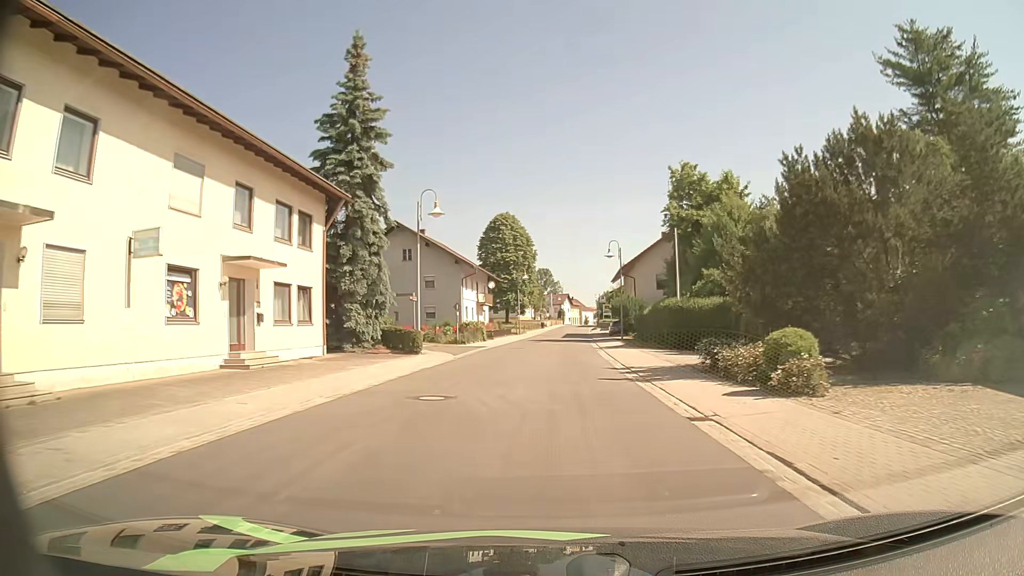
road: secondary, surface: asphalt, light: Day
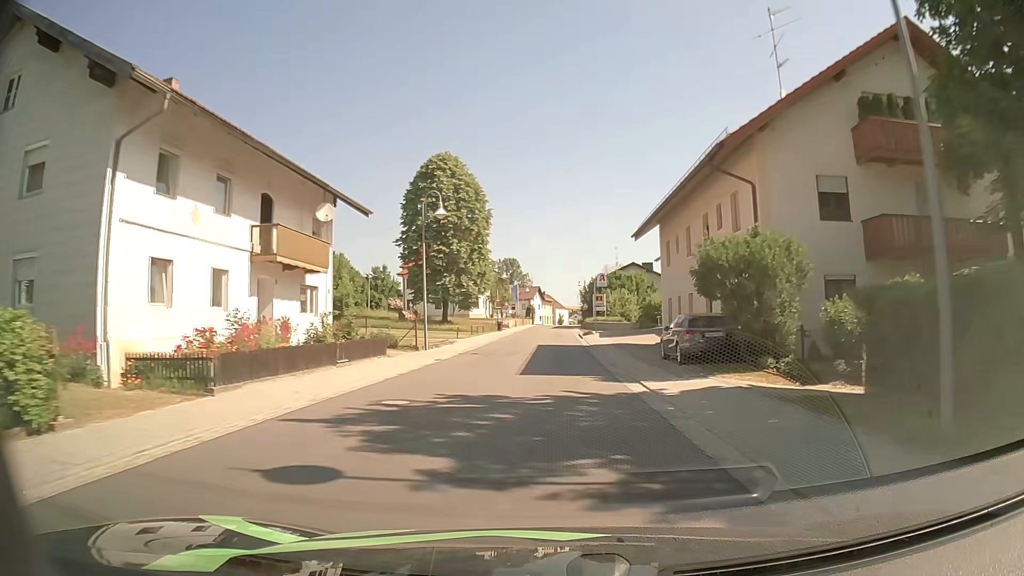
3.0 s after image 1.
(+0.8, +41.4) m; +2°
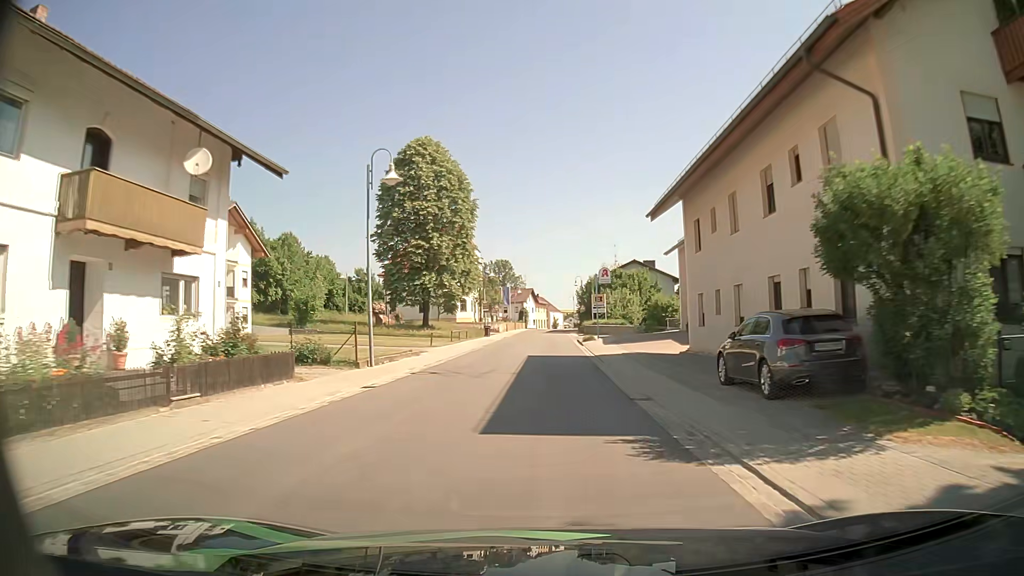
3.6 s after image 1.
(0.0, +8.3) m; 0°
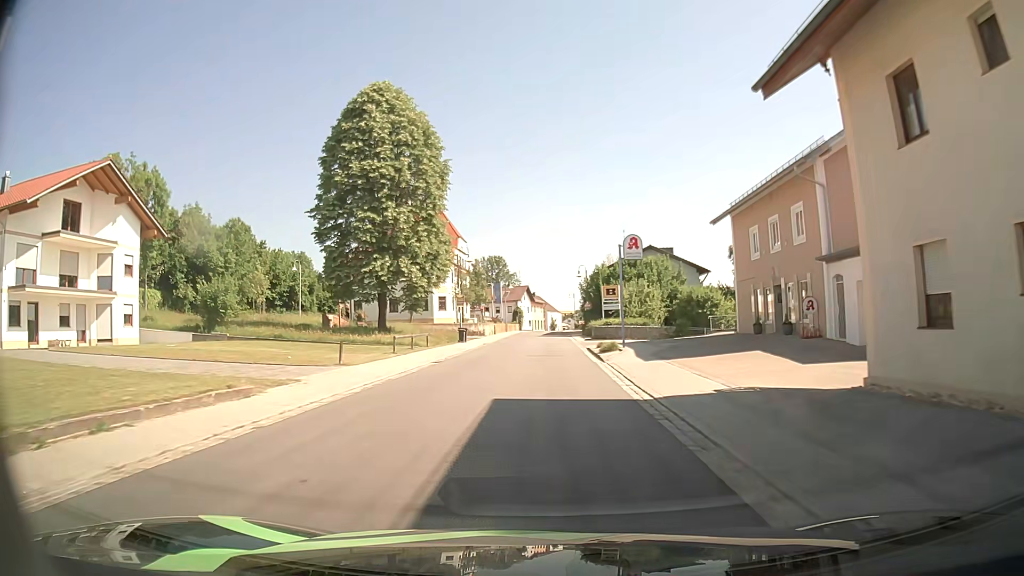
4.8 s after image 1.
(+0.2, +16.6) m; +1°
(0, +10) (0, +20) (0, +30) (0, +40) (0, +50) (0, +60) (0, +70) (0, +80) (+1, +90) (+1, +100) m
